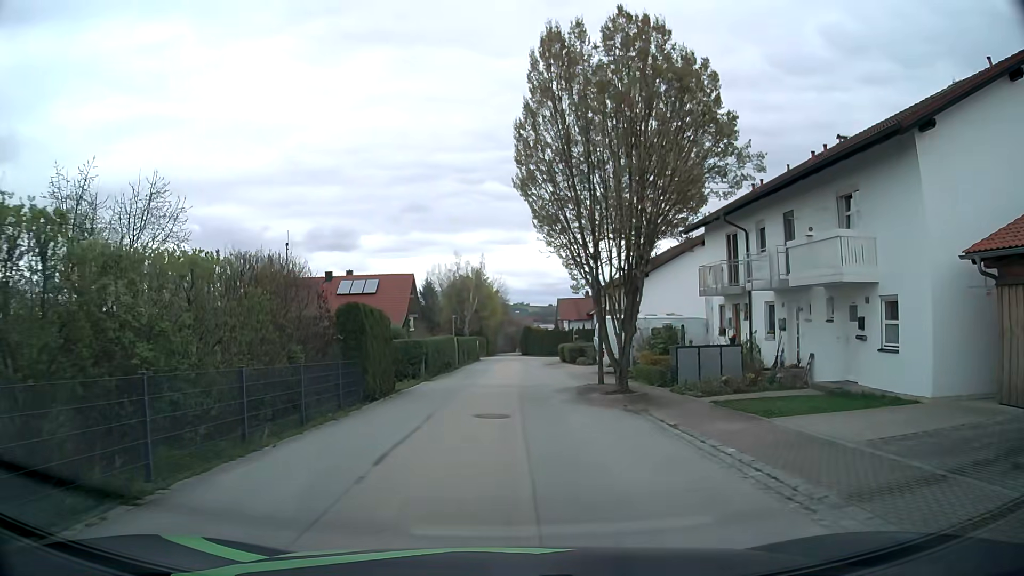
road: residential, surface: asphalt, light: Day
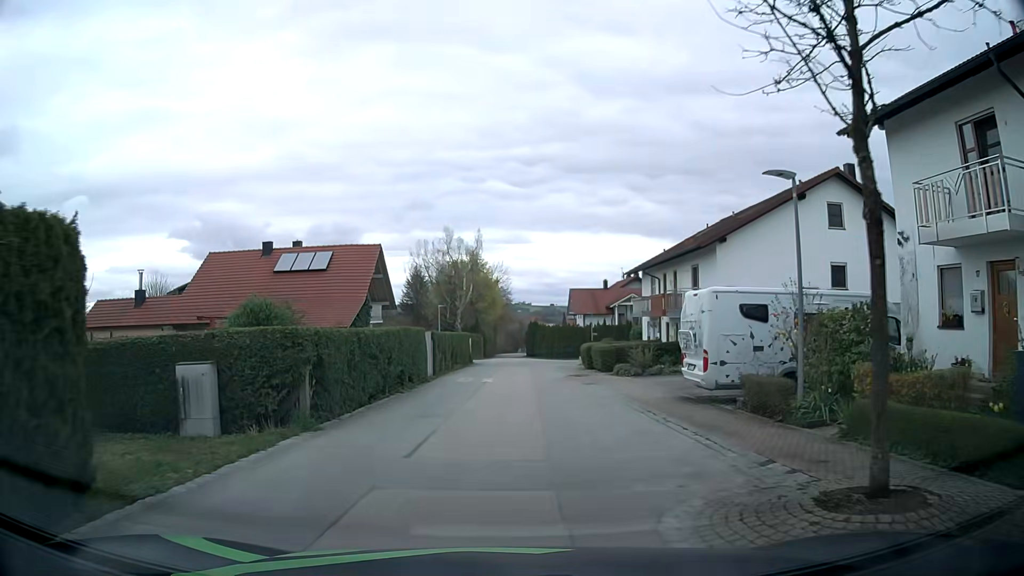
(-0.1, +15.5) m; -1°
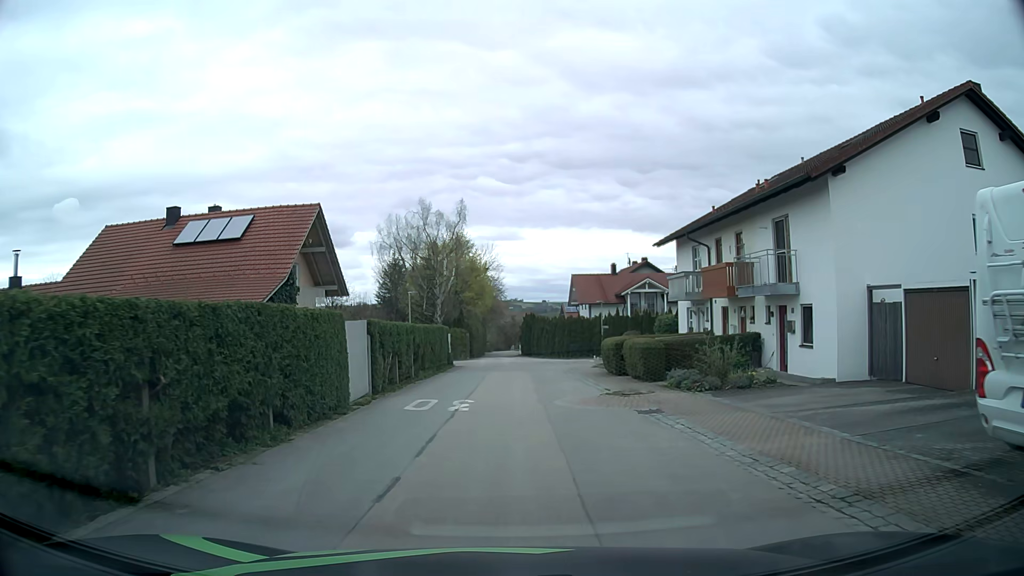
(+0.2, +11.6) m; +1°
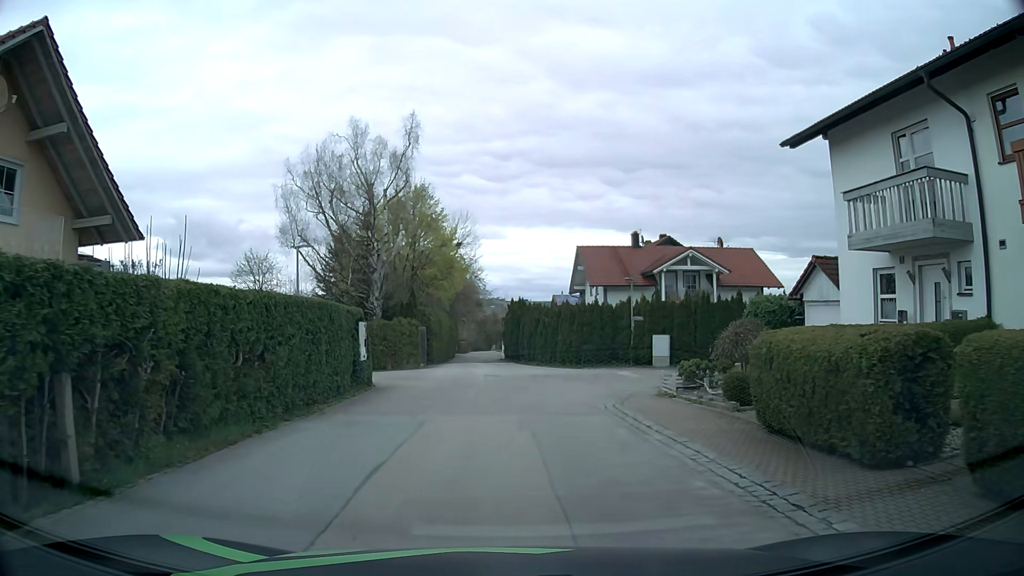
(+0.3, +18.8) m; +2°
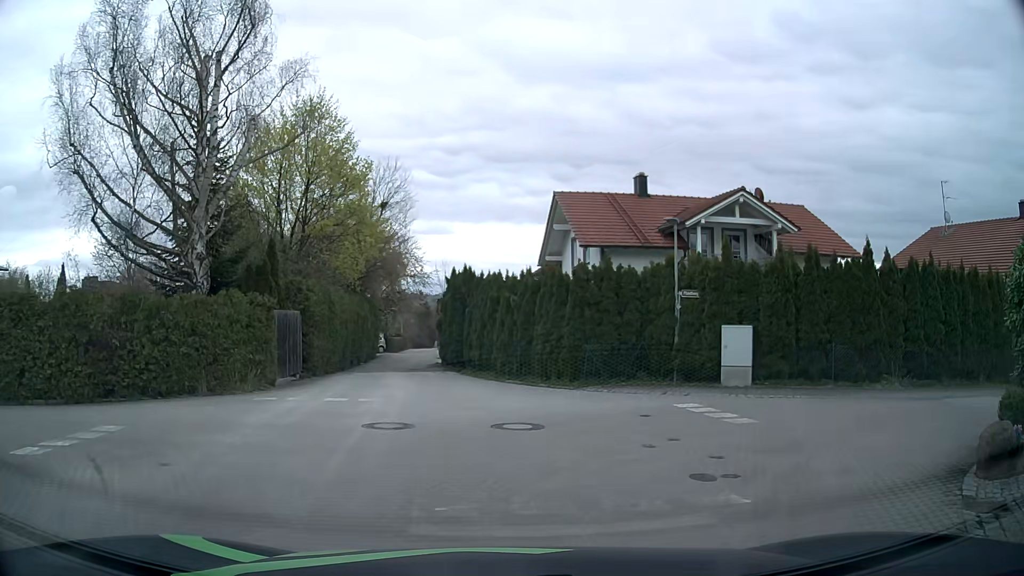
(+0.1, +15.5) m; +5°
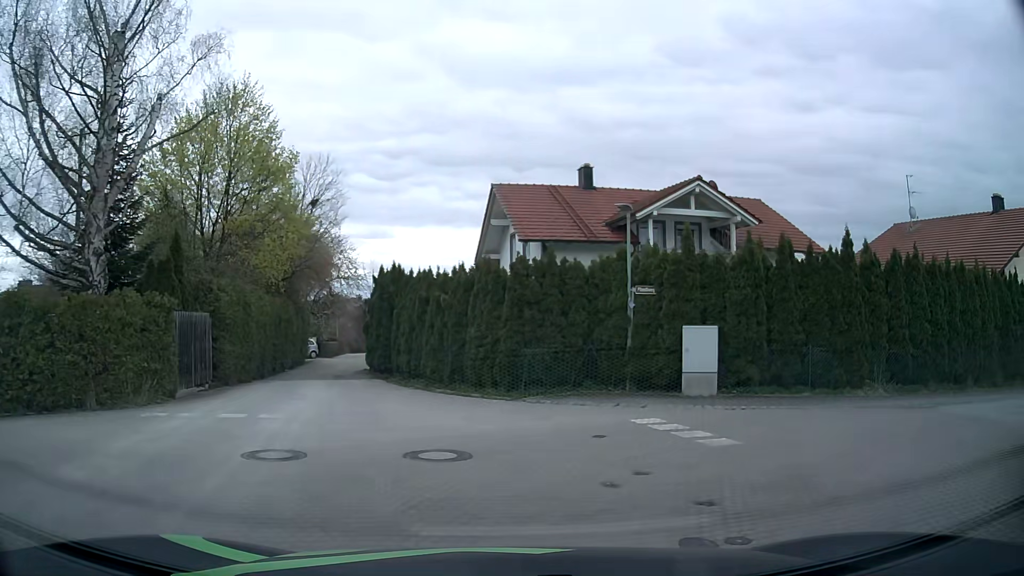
(+0.1, +2.2) m; +3°
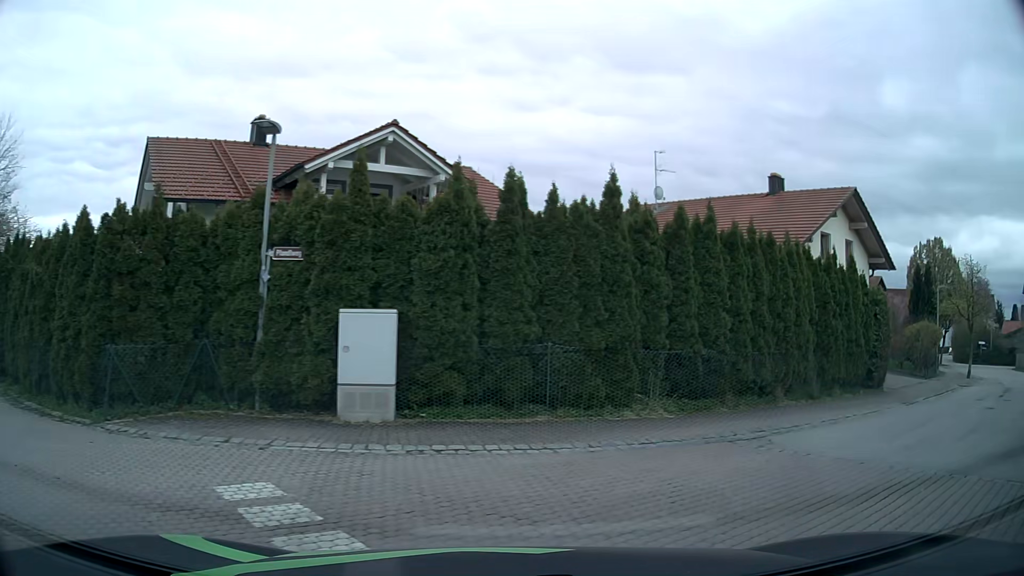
(+1.3, +5.5) m; +25°
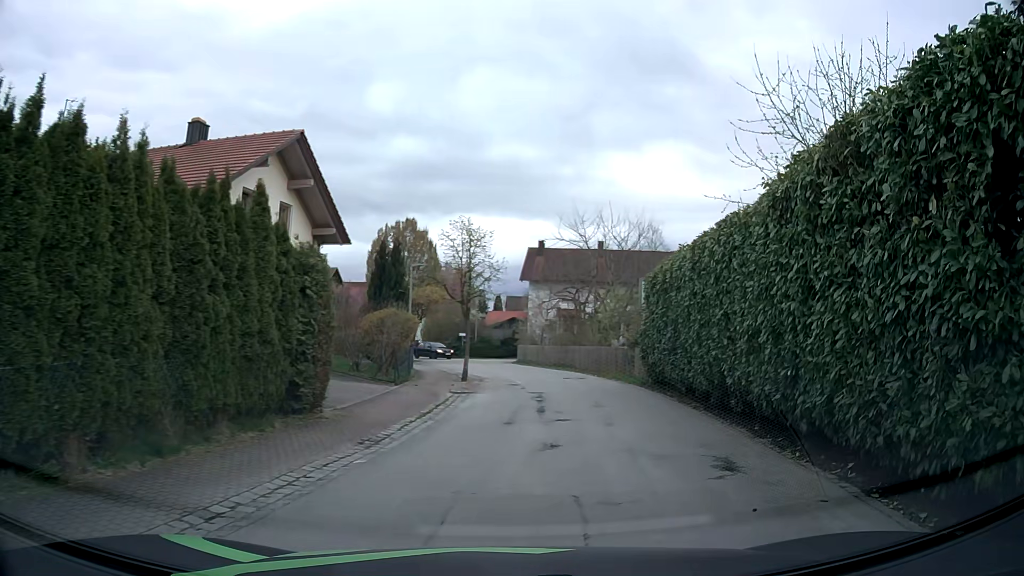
(+3.5, +7.1) m; +49°
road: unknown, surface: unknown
